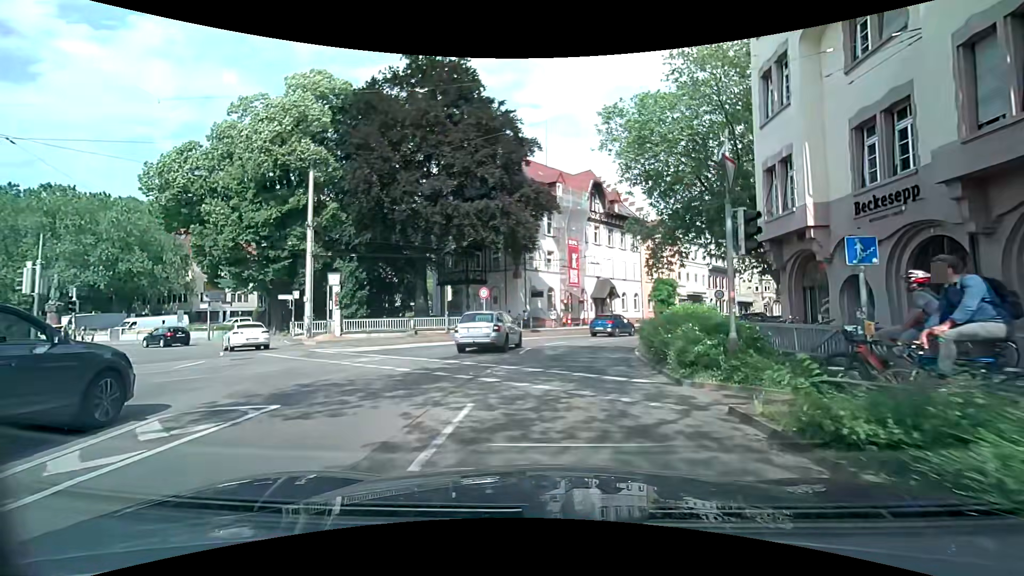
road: primary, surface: asphalt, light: Day
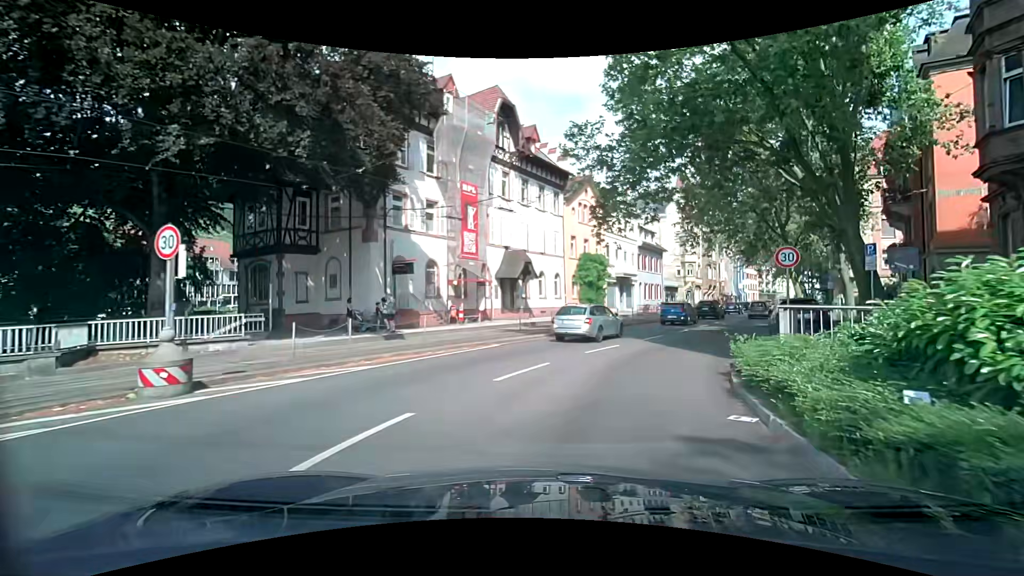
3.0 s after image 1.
(+0.7, +18.8) m; +8°
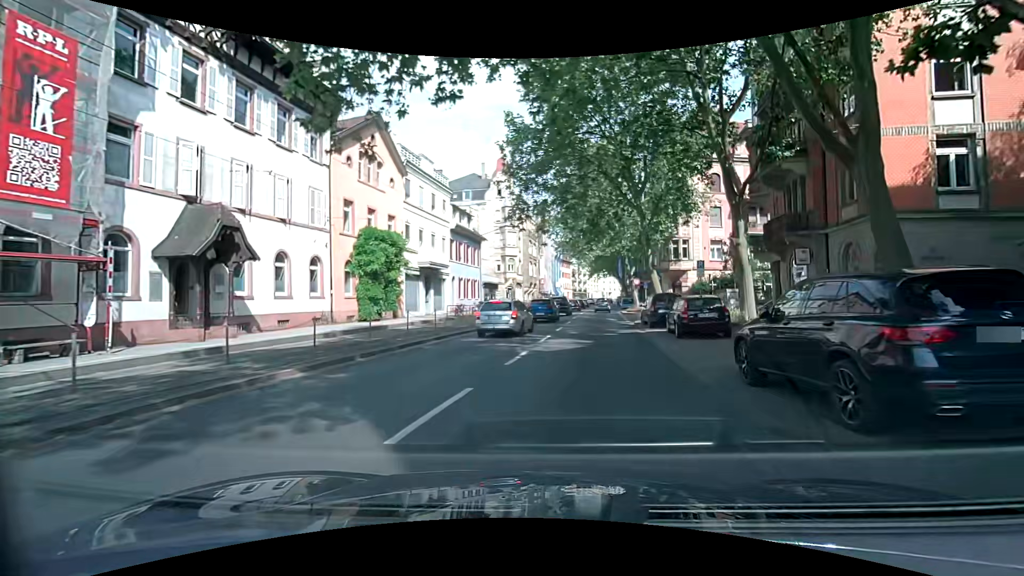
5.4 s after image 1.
(+3.3, +15.5) m; +21°
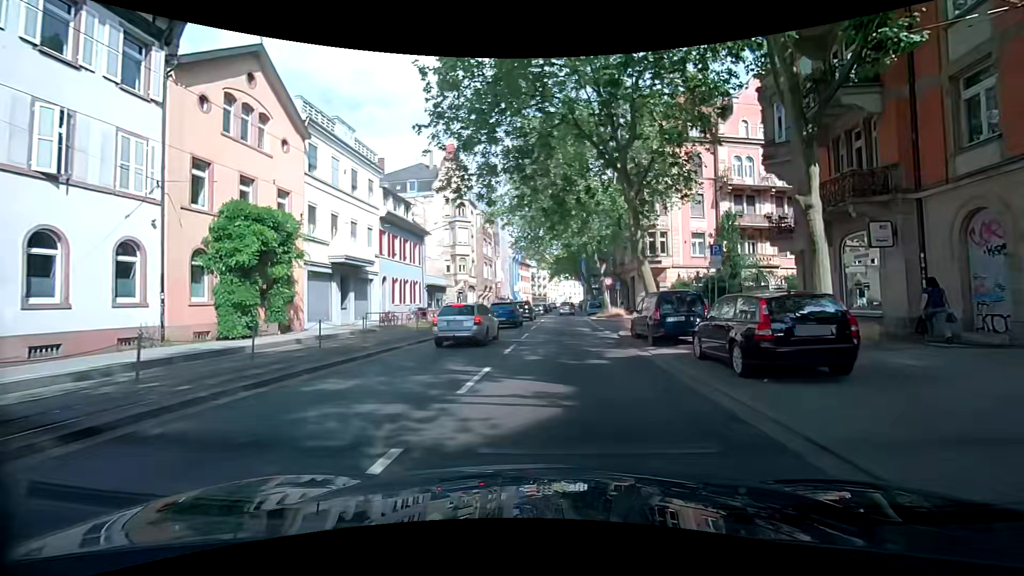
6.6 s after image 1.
(+0.4, +9.1) m; +5°
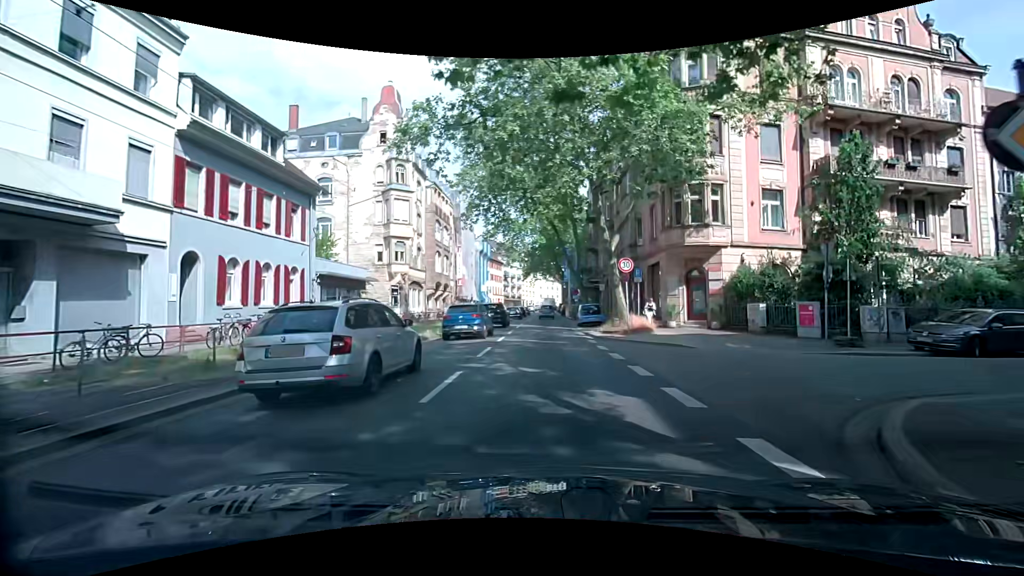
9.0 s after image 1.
(+0.4, +19.0) m; +2°
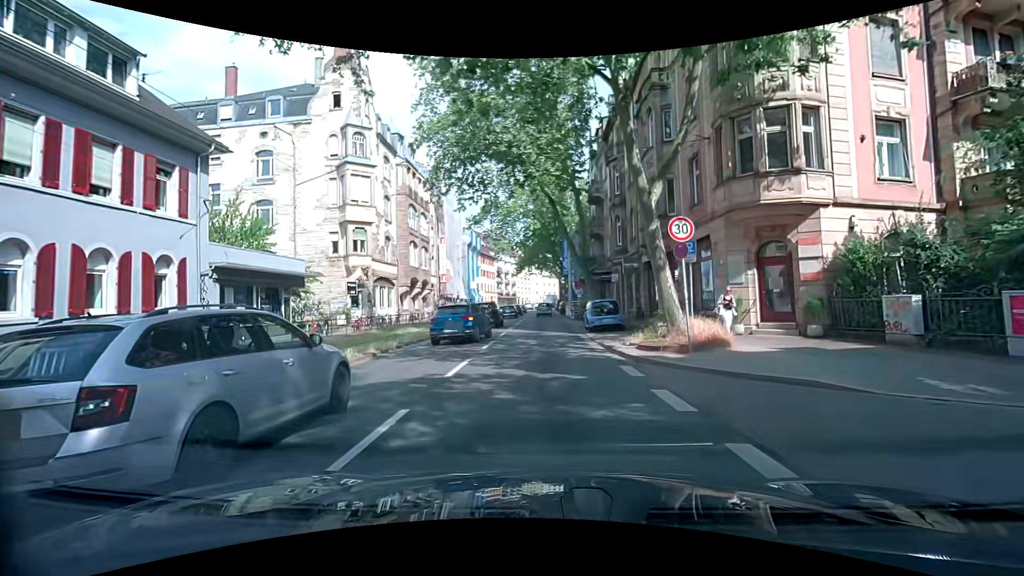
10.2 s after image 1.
(+0.1, +9.2) m; +3°
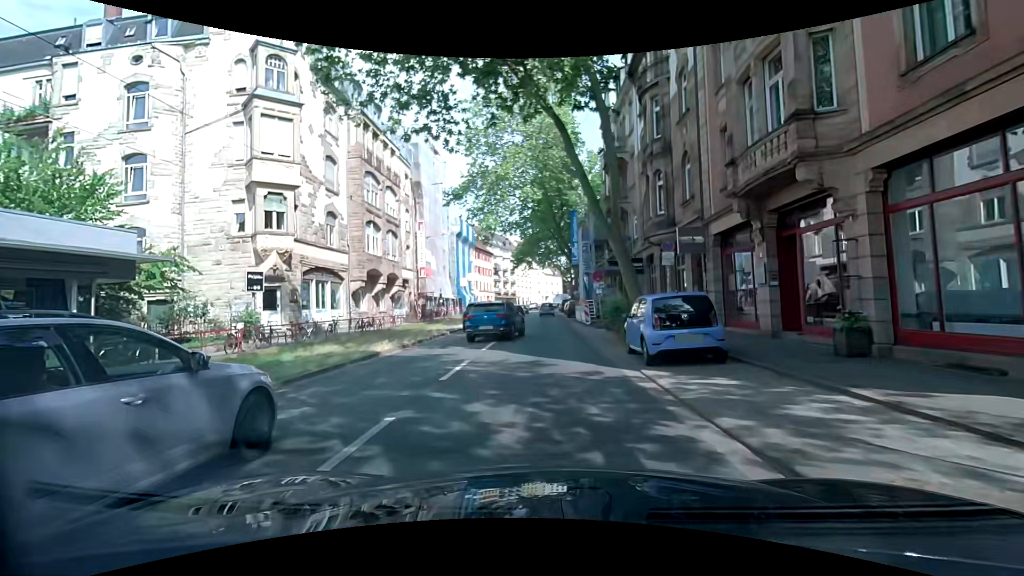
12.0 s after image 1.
(+0.1, +12.3) m; 0°
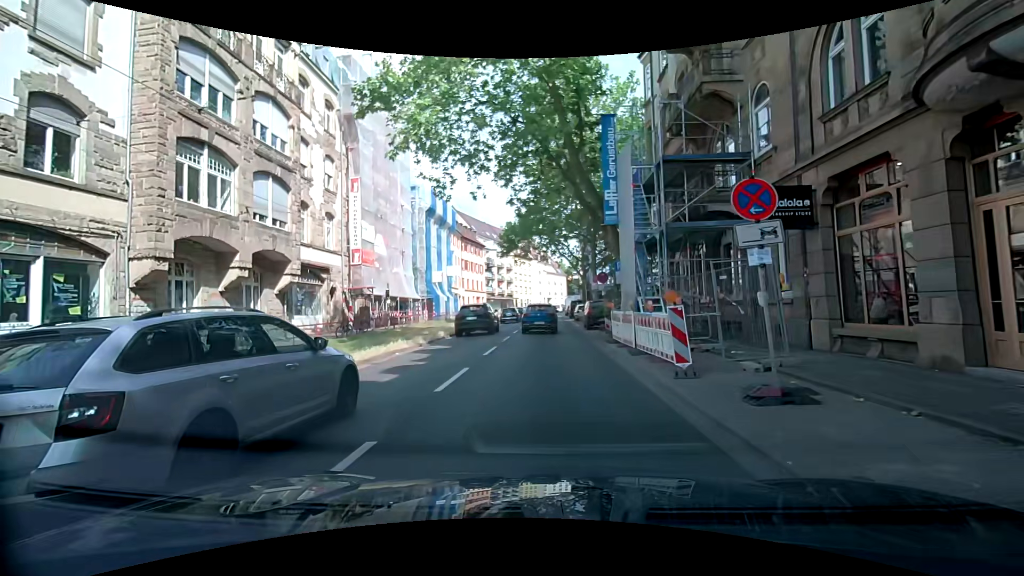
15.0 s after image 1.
(+0.3, +19.0) m; +3°
(0, +10) (-1, +20) (-1, +30) (-1, +40) (-2, +50) (-2, +60) (-2, +70) (-2, +80) (-2, +90) (0, +100) m
